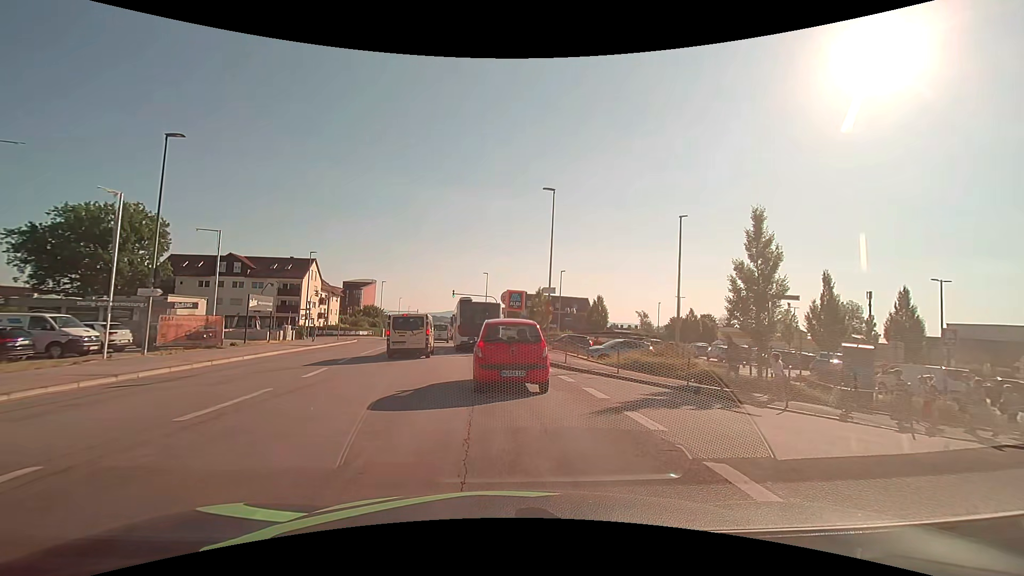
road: tertiary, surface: asphalt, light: Day
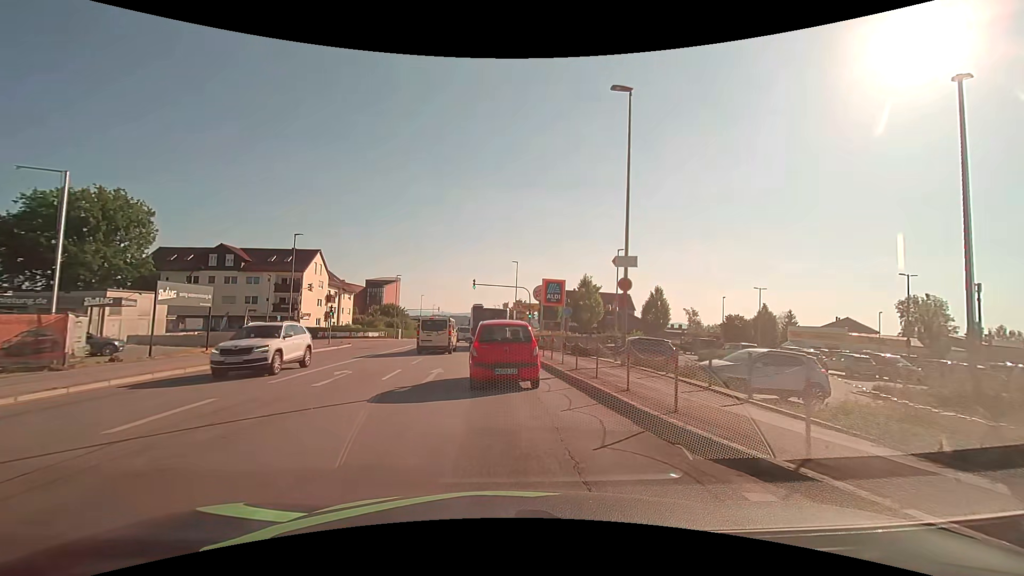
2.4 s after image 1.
(-0.3, +13.1) m; -3°
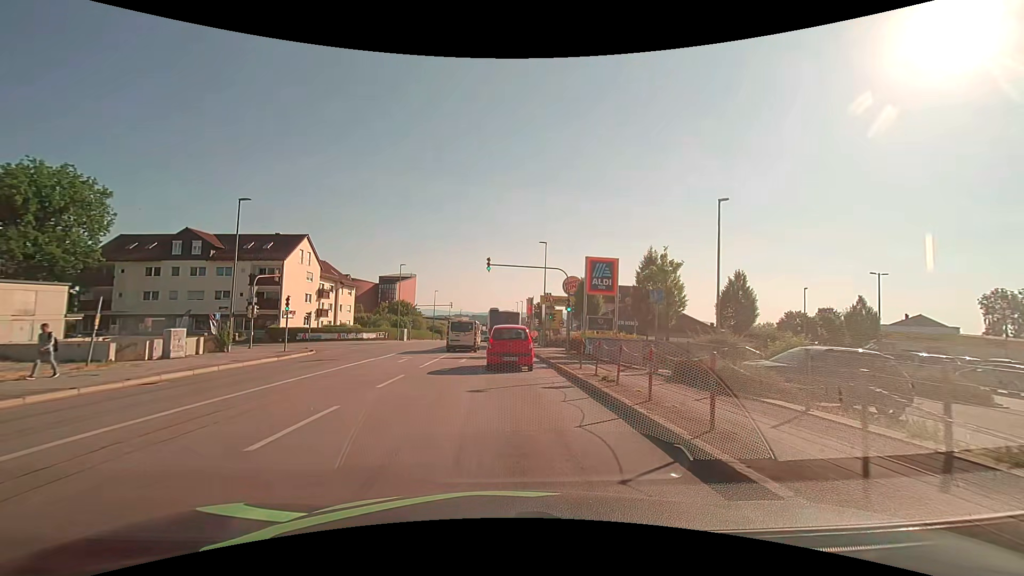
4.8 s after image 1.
(-0.3, +13.8) m; -2°
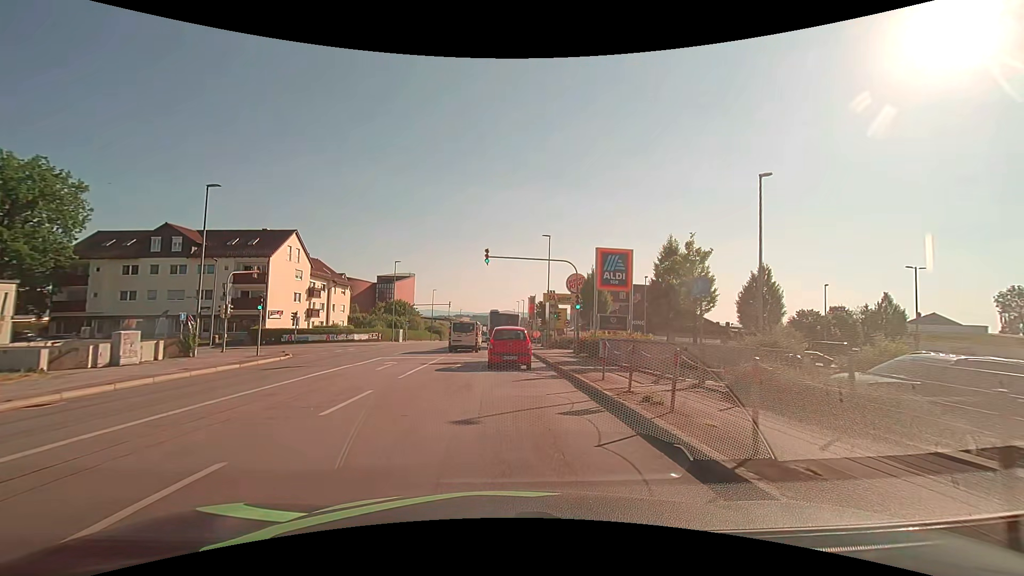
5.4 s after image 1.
(0.0, +3.6) m; 0°
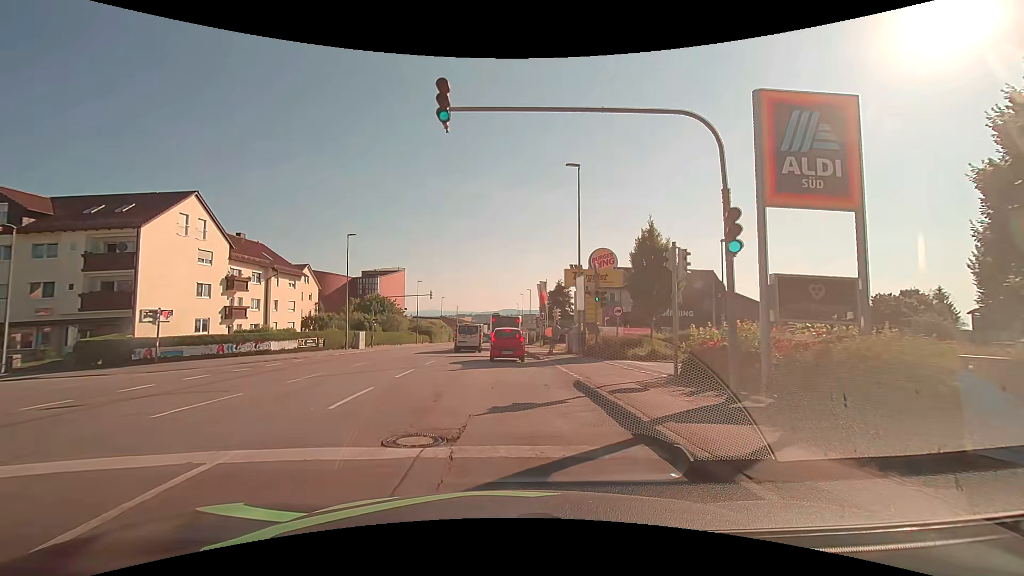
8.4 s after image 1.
(0.0, +19.2) m; +1°
(0, +10) (0, +20) (-1, +30) (-1, +40) (-2, +50) (-4, +59) (-5, +69) (-4, +79) (-4, +89) (-4, +99) m
